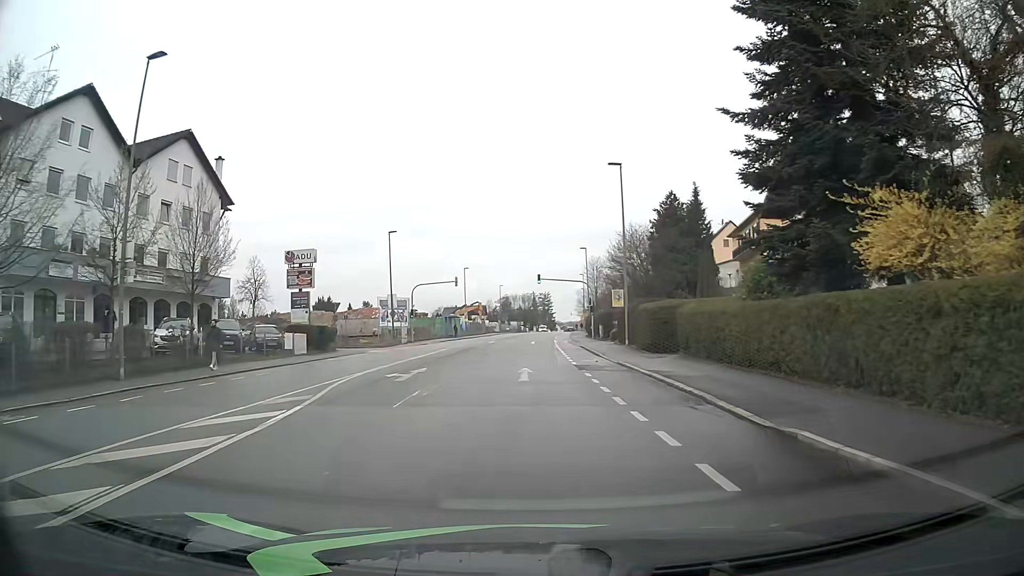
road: tertiary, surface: asphalt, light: Day
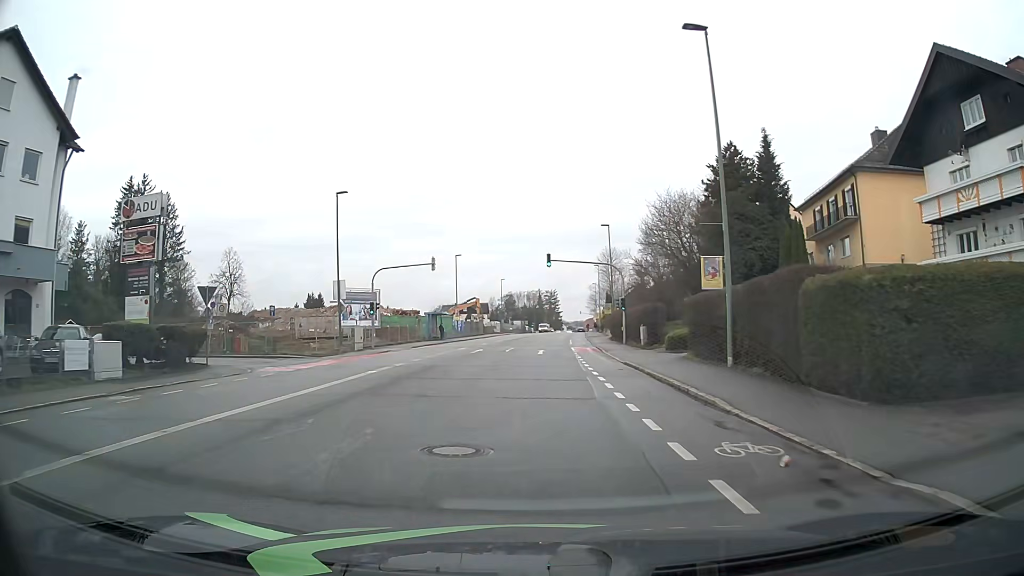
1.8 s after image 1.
(-0.1, +18.8) m; 0°
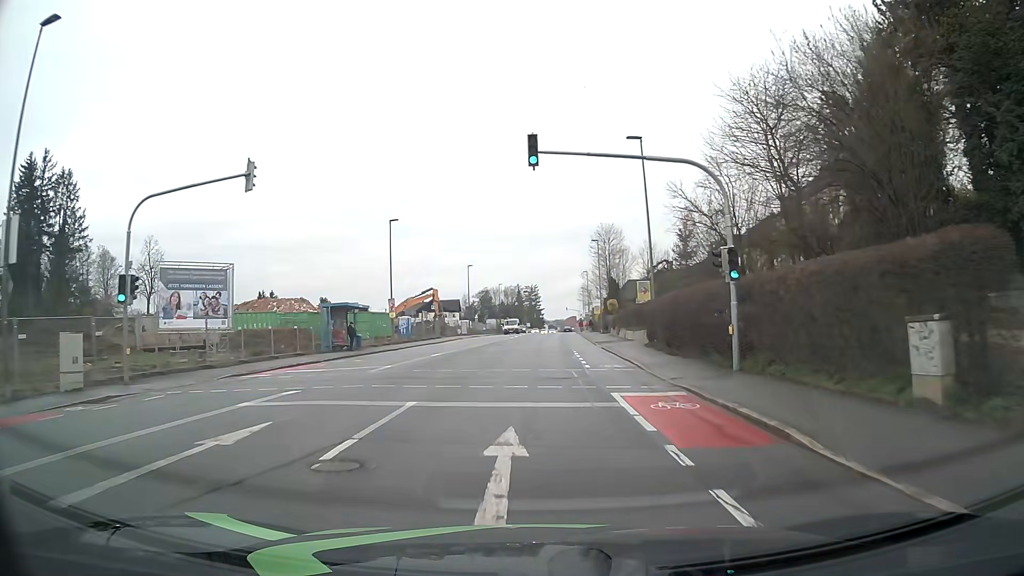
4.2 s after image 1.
(+0.3, +28.9) m; +1°
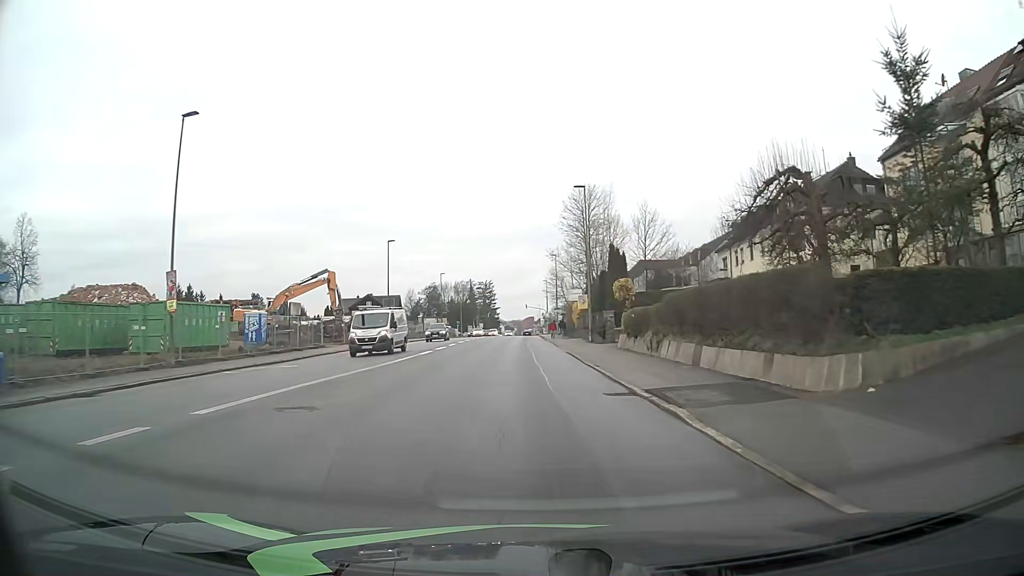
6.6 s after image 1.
(+0.9, +30.4) m; +4°
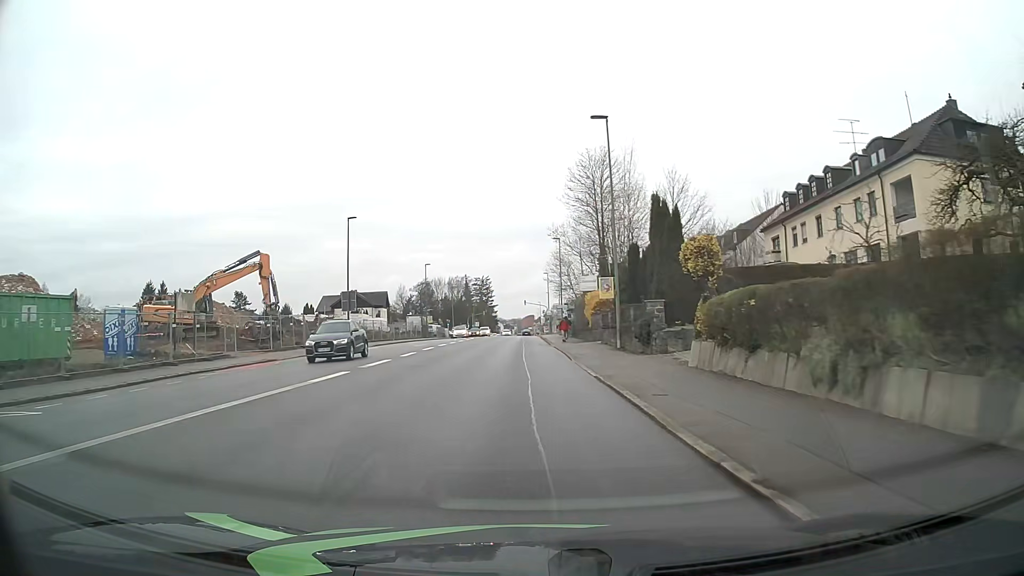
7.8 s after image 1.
(+0.1, +15.1) m; 0°
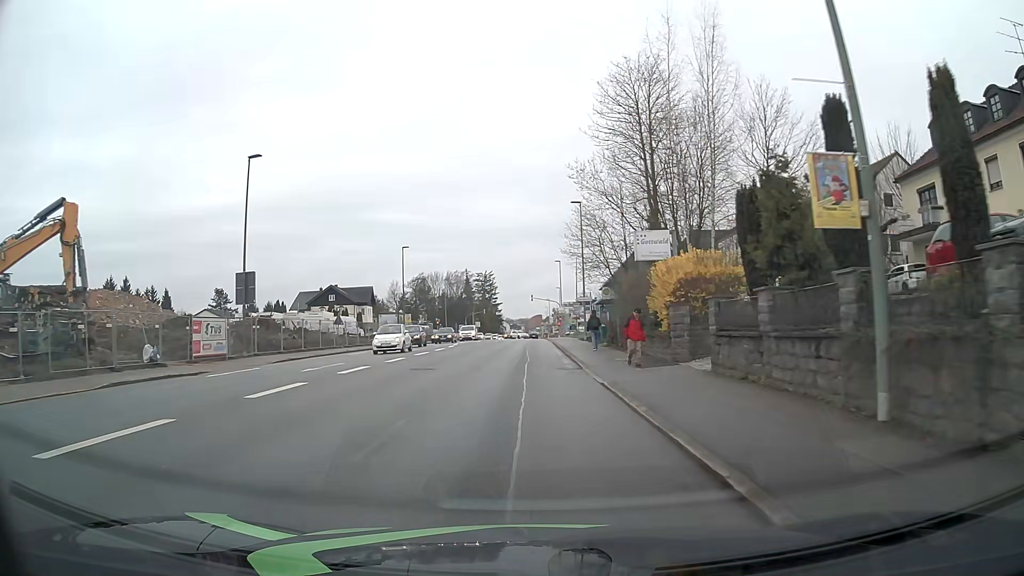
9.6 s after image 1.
(-0.2, +21.7) m; -1°
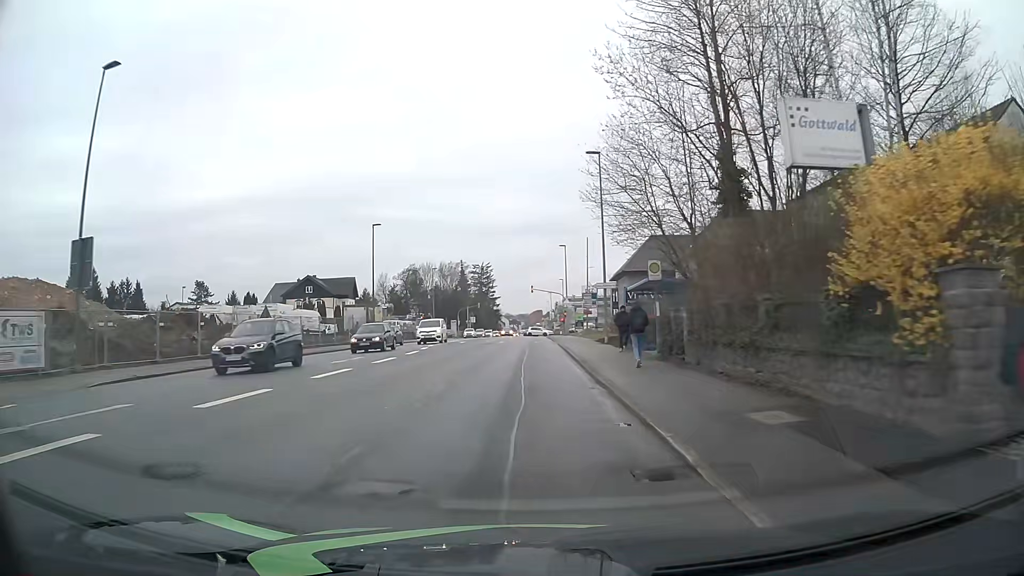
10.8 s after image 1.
(0.0, +14.0) m; 0°
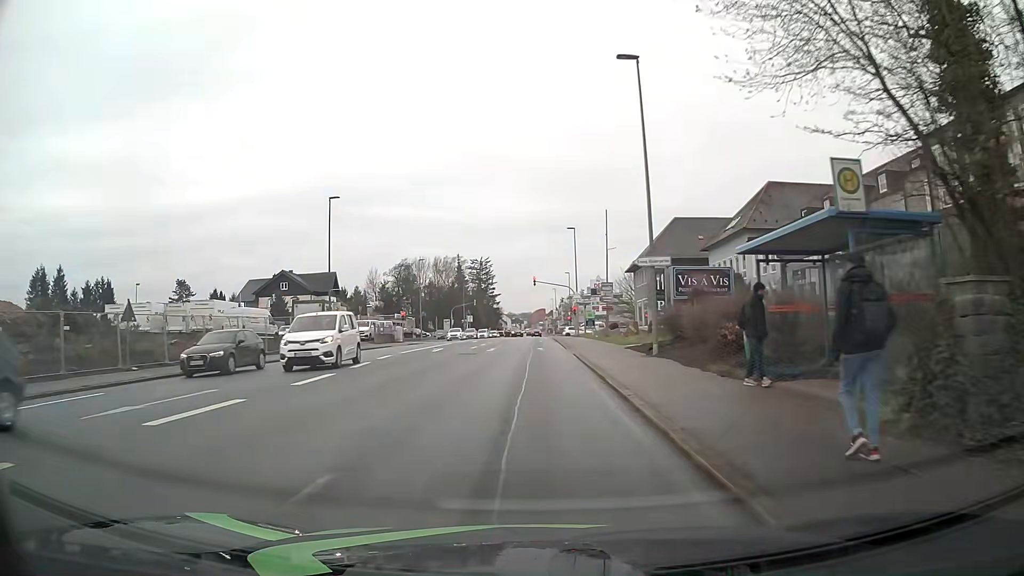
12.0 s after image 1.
(0.0, +13.6) m; 0°
(0, +10) (0, +20) (0, +30) (0, +40) (0, +50) (0, +60) (0, +70) (0, +80) (+4, +89) (+14, +91) m
